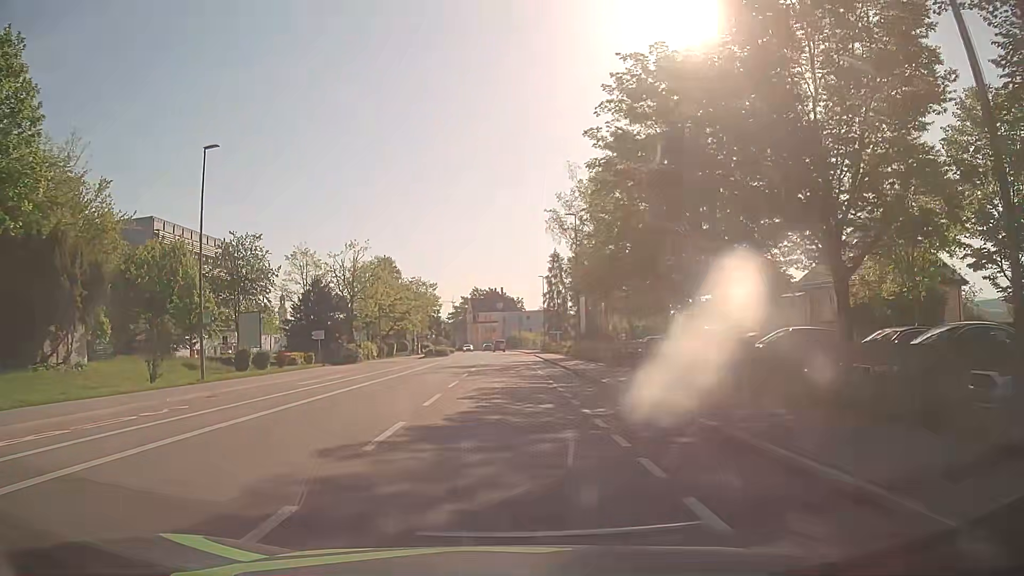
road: tertiary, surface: asphalt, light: Day
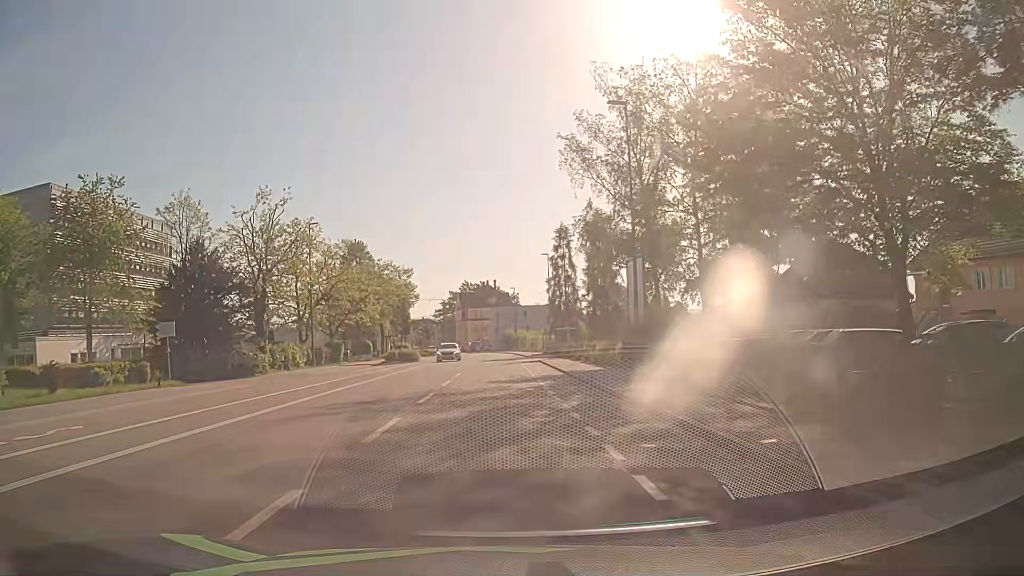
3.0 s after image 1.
(0.0, +23.2) m; 0°
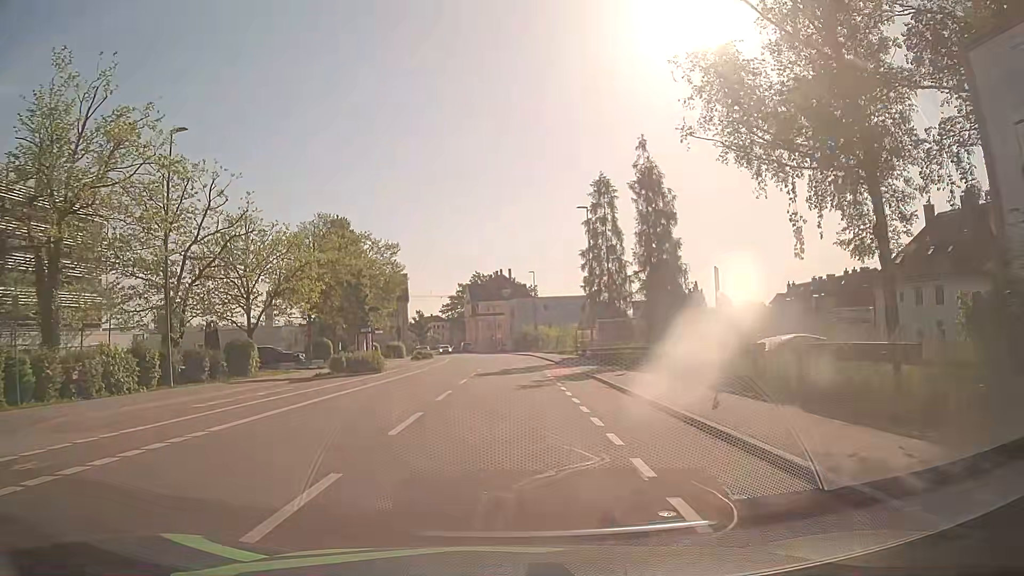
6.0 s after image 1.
(+0.1, +23.3) m; -1°
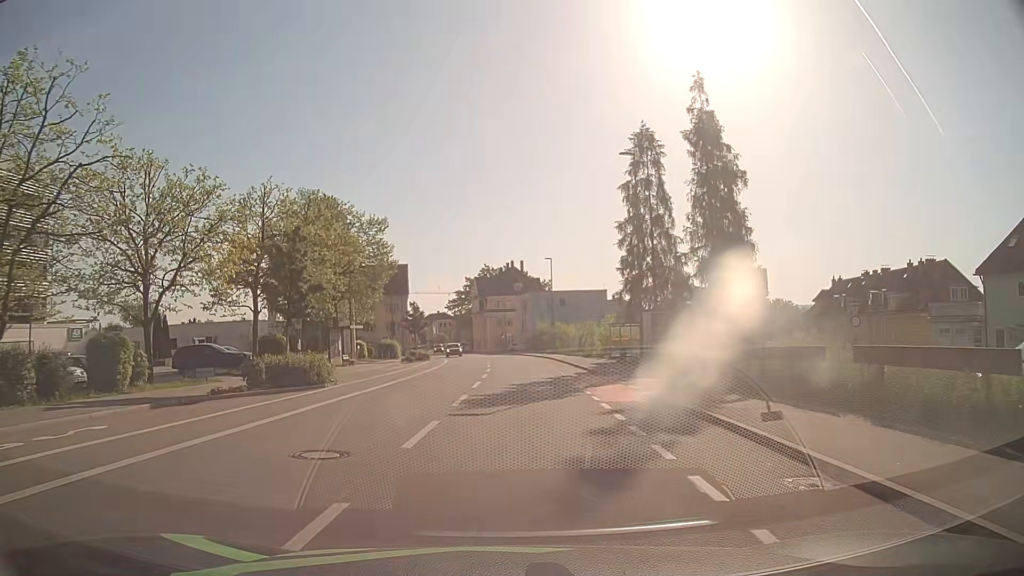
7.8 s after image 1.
(-0.1, +13.3) m; -1°
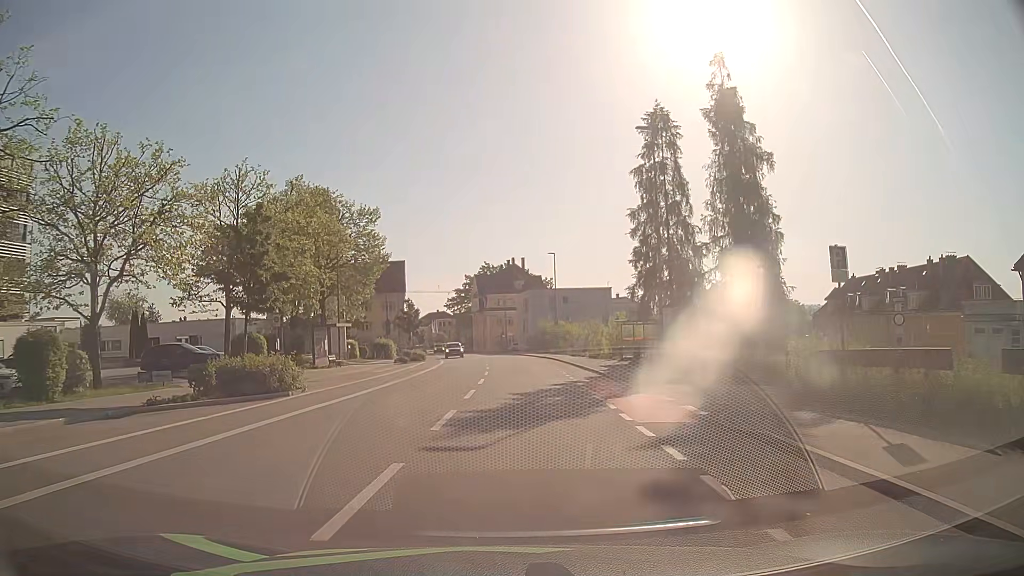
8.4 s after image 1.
(0.0, +4.0) m; 0°
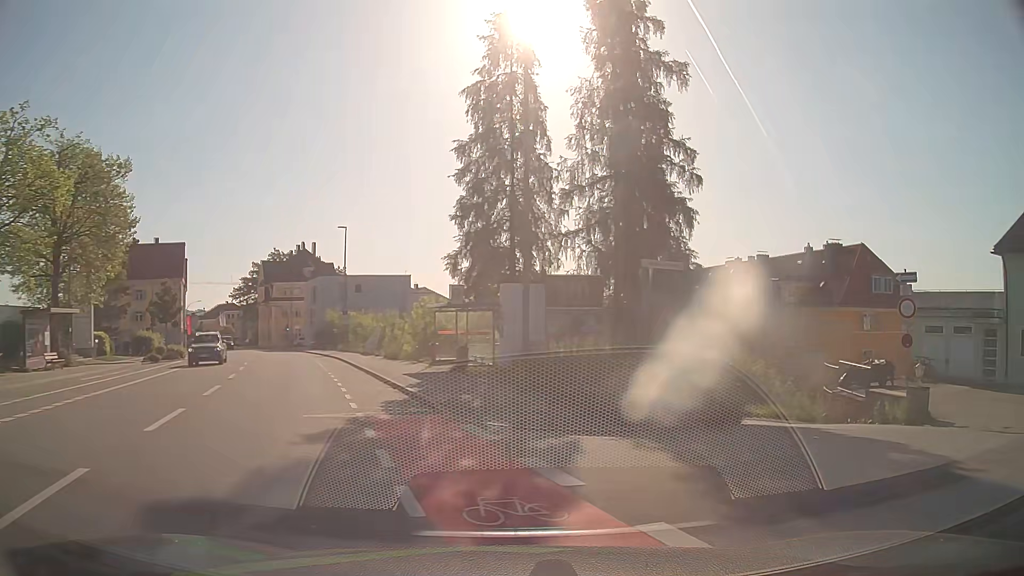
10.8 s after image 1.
(+0.7, +12.5) m; +16°
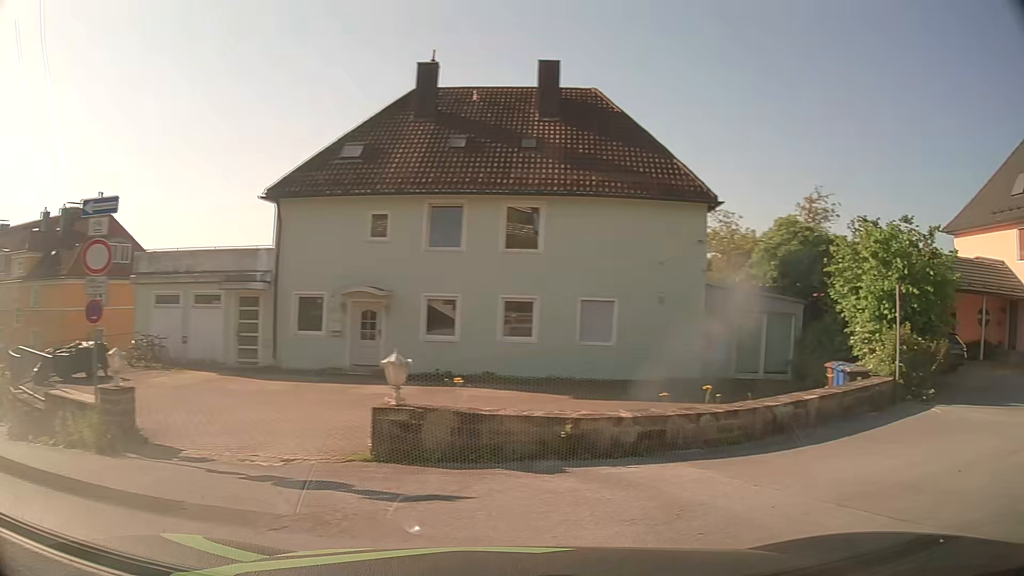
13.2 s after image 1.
(+3.8, +7.0) m; +64°
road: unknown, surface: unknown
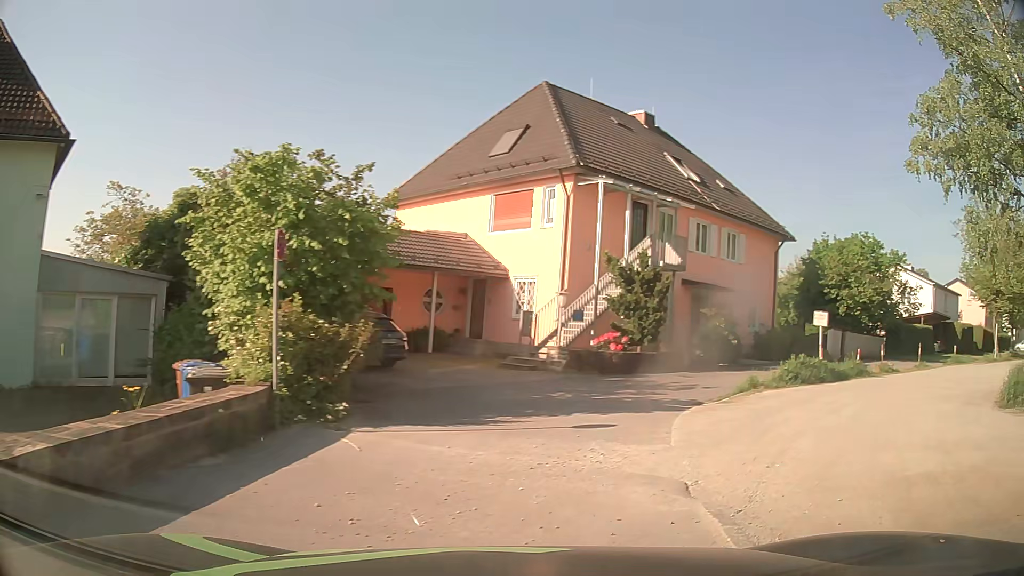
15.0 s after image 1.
(+2.8, +5.7) m; +50°
(+4, +9) (+10, +16) (+18, +23) (+27, +28) (+35, +34) (+43, +40) (+51, +45) (+59, +51) (+67, +57) (+75, +63) m
